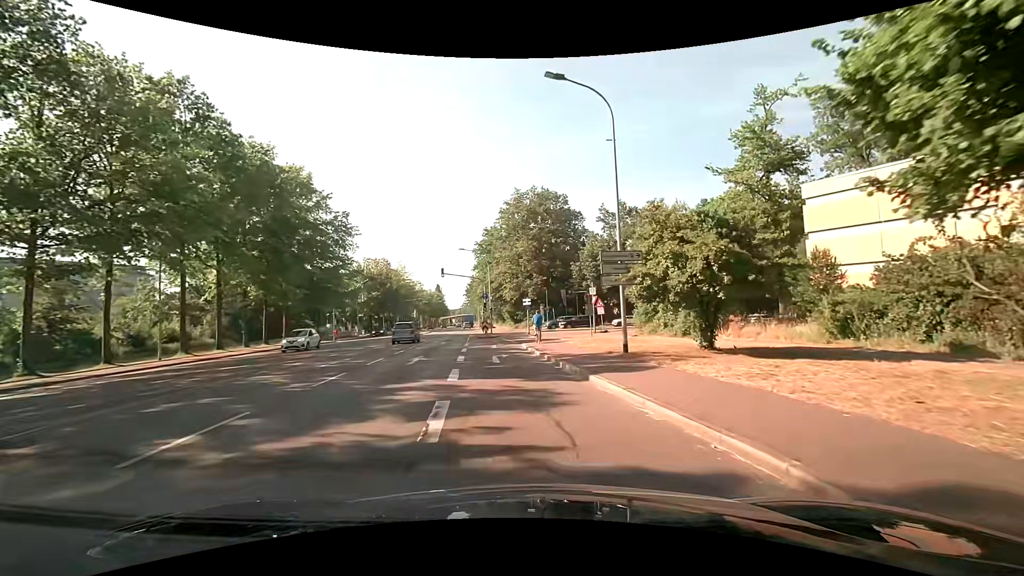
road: secondary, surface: asphalt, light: Day
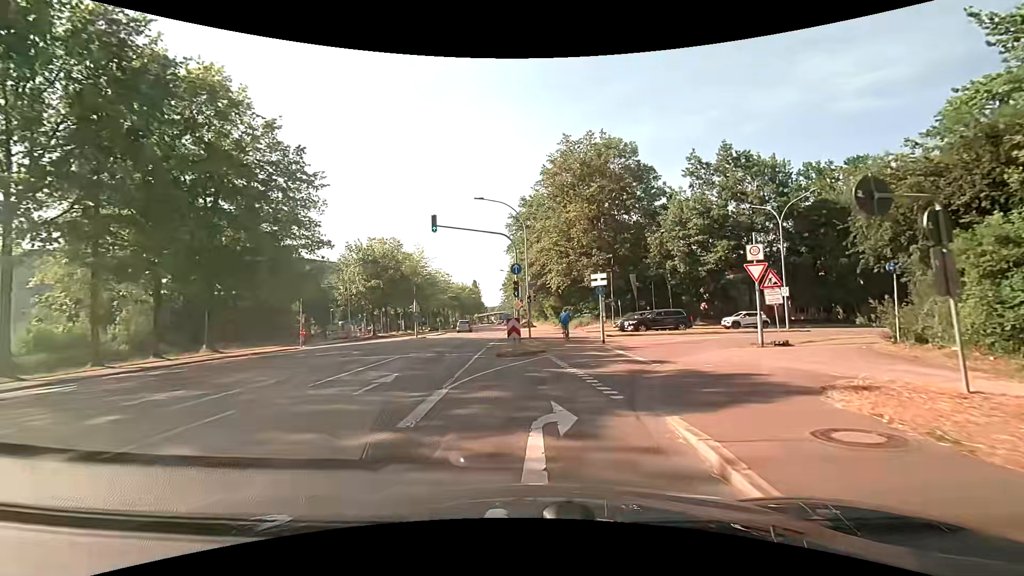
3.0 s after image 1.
(-1.3, +23.1) m; -5°
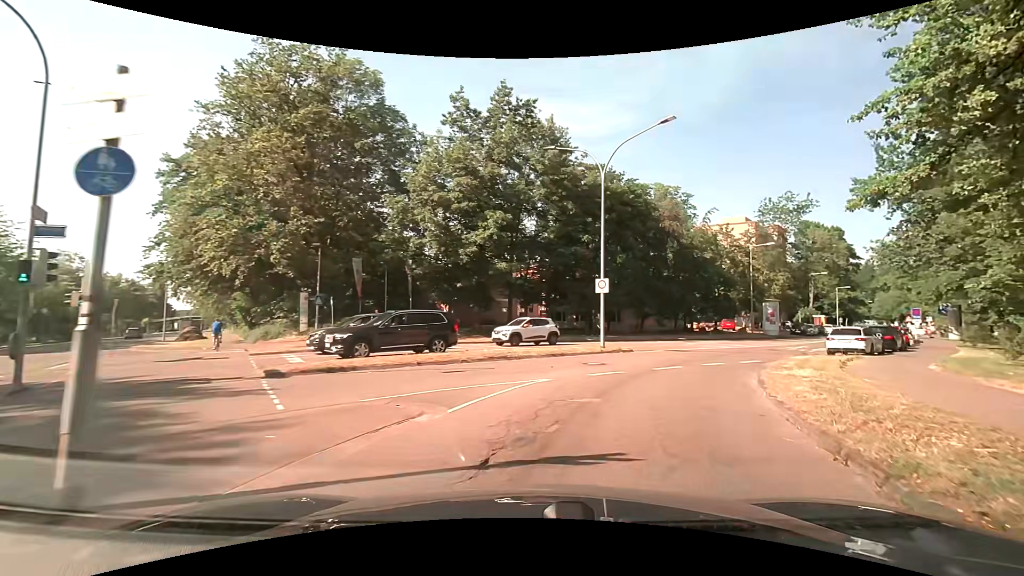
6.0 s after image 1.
(+4.0, +19.3) m; +32°
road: residential
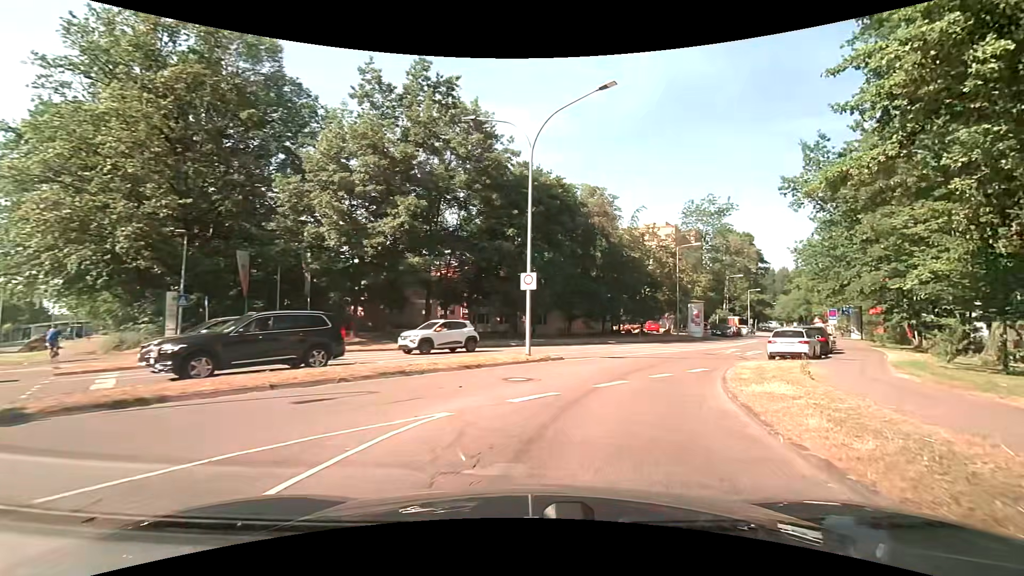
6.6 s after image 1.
(+0.3, +3.9) m; +9°
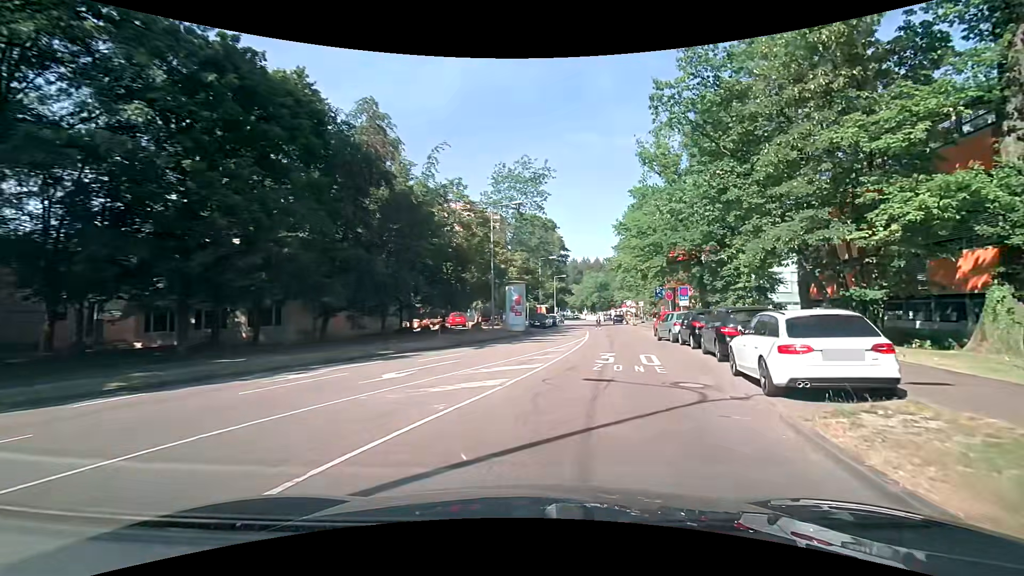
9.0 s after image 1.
(+2.9, +16.8) m; +20°
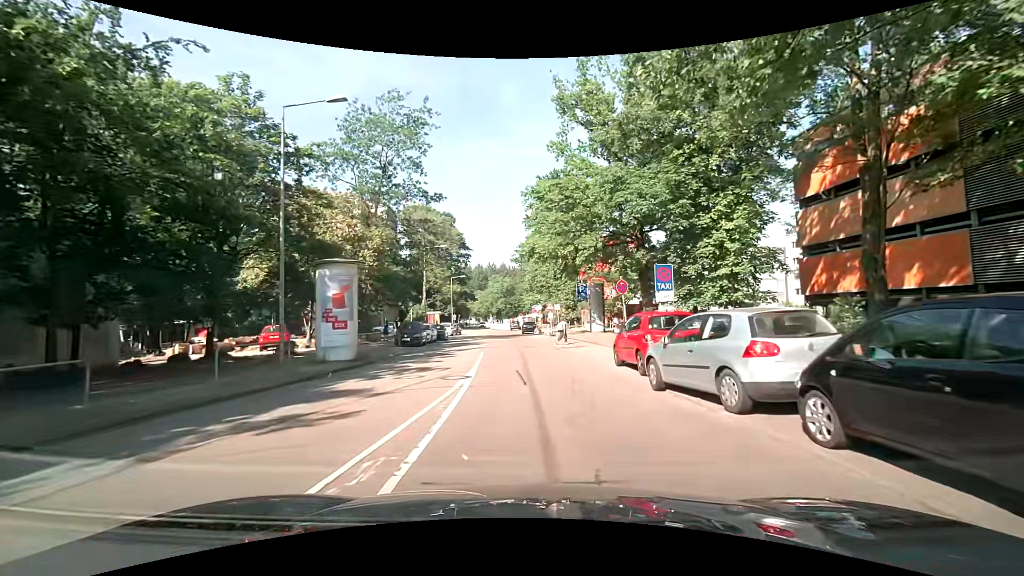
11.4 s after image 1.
(+2.5, +17.3) m; +10°
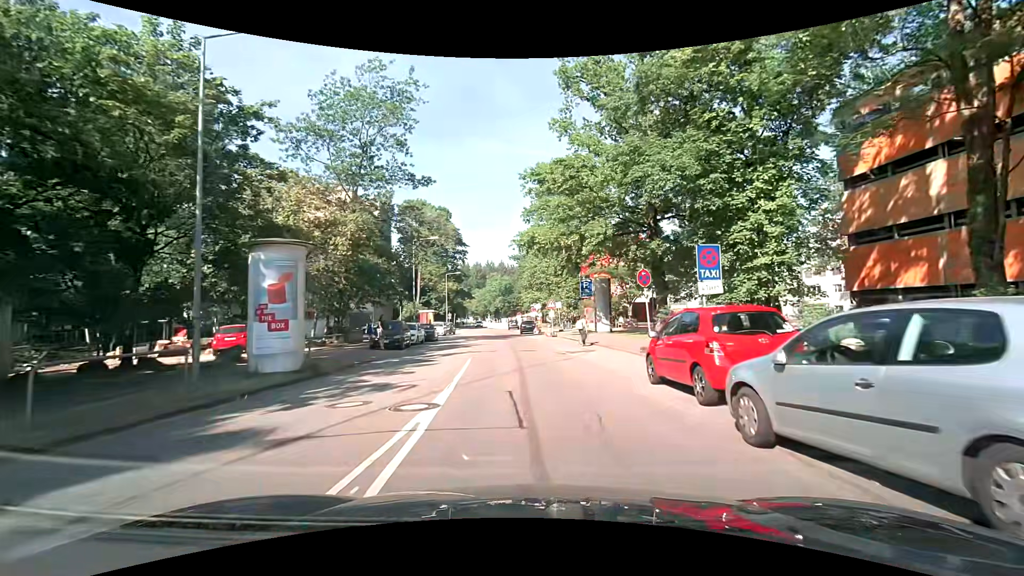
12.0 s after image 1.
(+0.1, +4.3) m; +1°
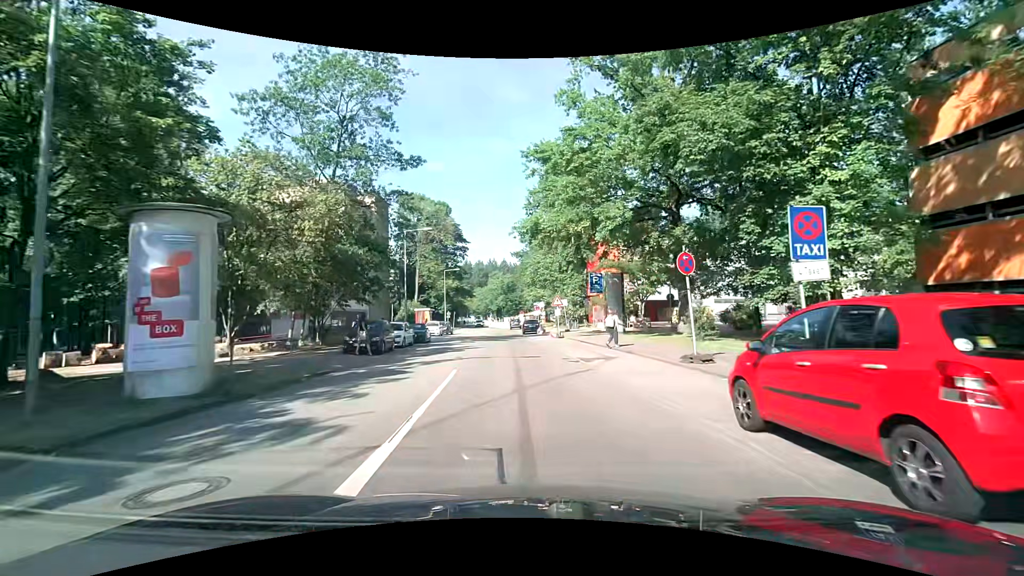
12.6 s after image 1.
(0.0, +4.2) m; -1°
(0, +10) (0, +20) (-1, +30) (-2, +40) (-2, +50) (-3, +60) (-4, +70) (-5, +80) (-7, +90) (-9, +99) m
